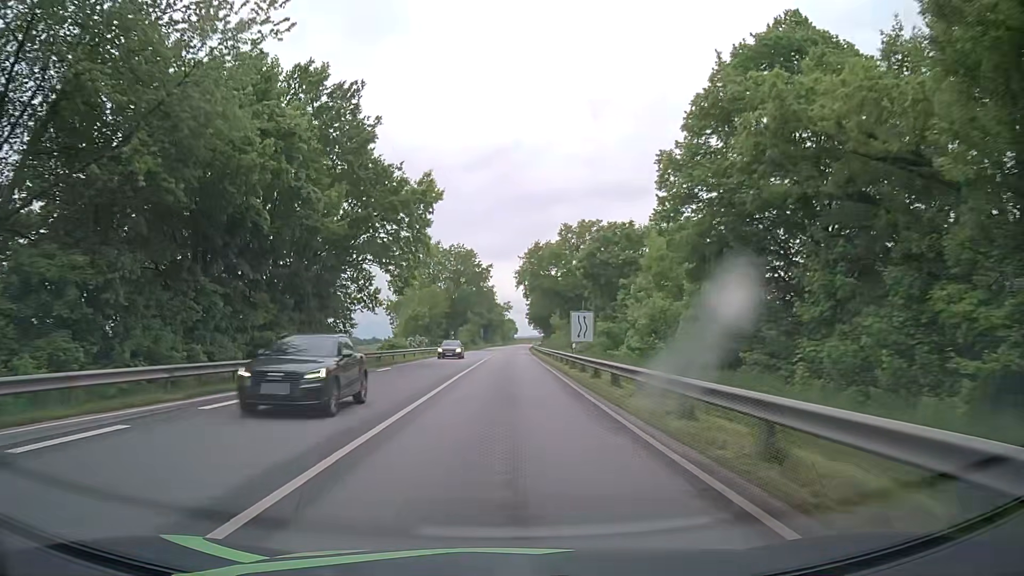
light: Day
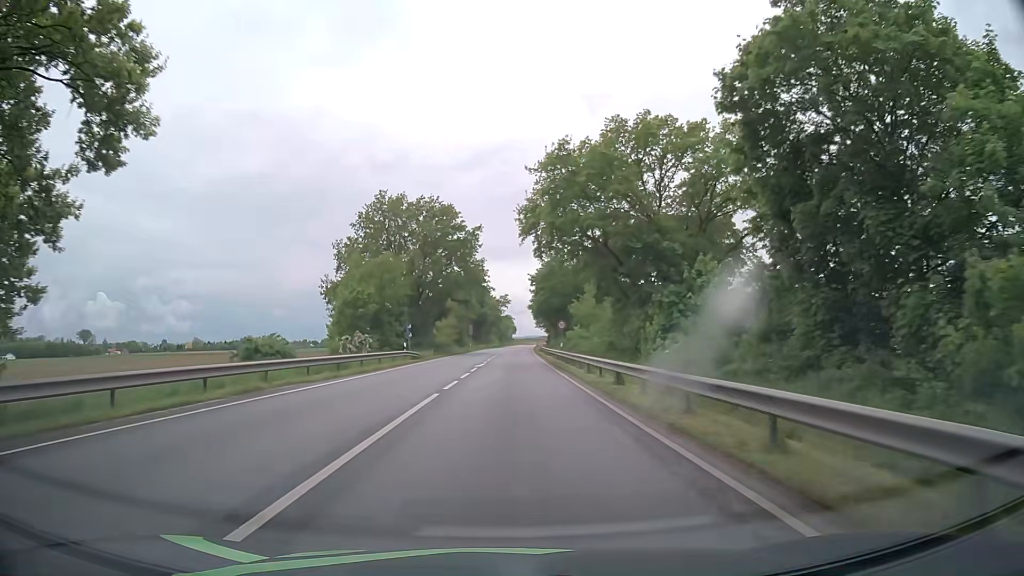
(+0.1, +35.7) m; 0°
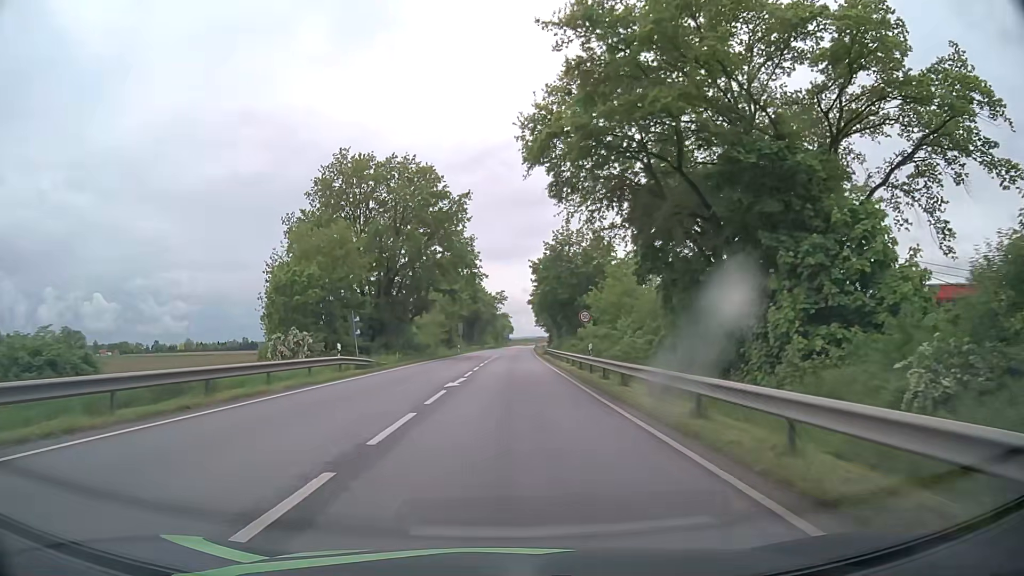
(0.0, +16.4) m; 0°
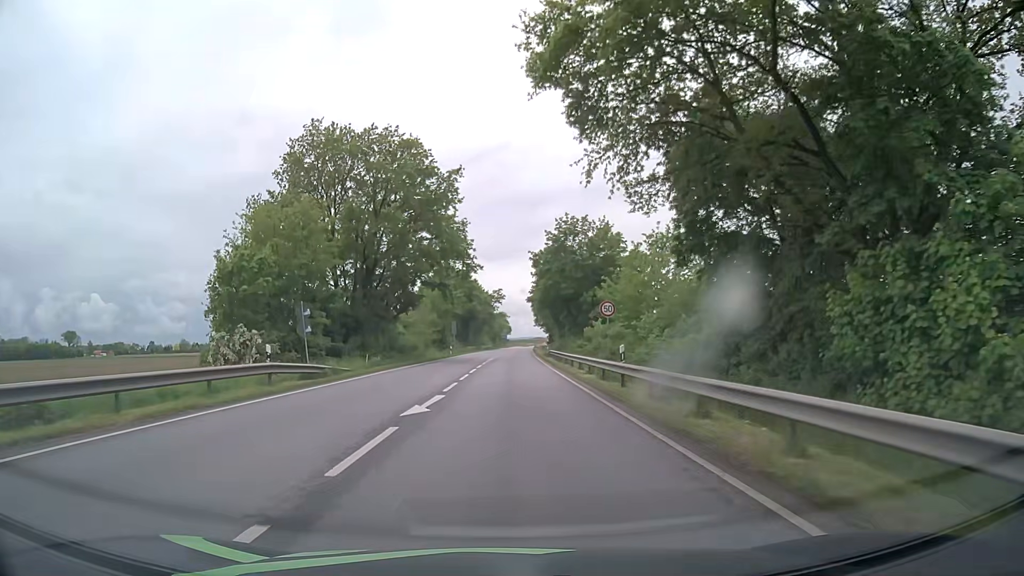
(0.0, +8.0) m; 0°
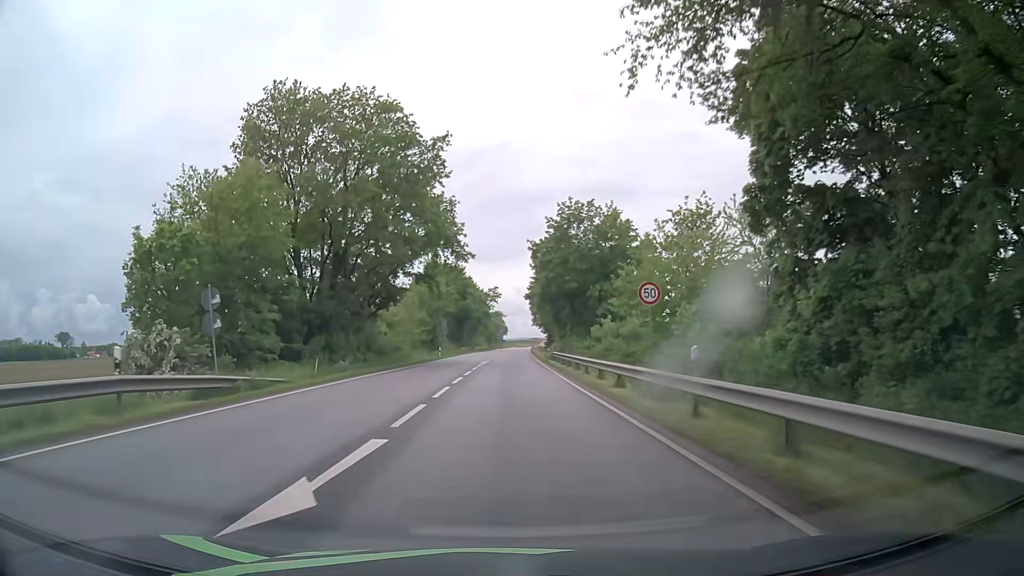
(0.0, +7.9) m; 0°
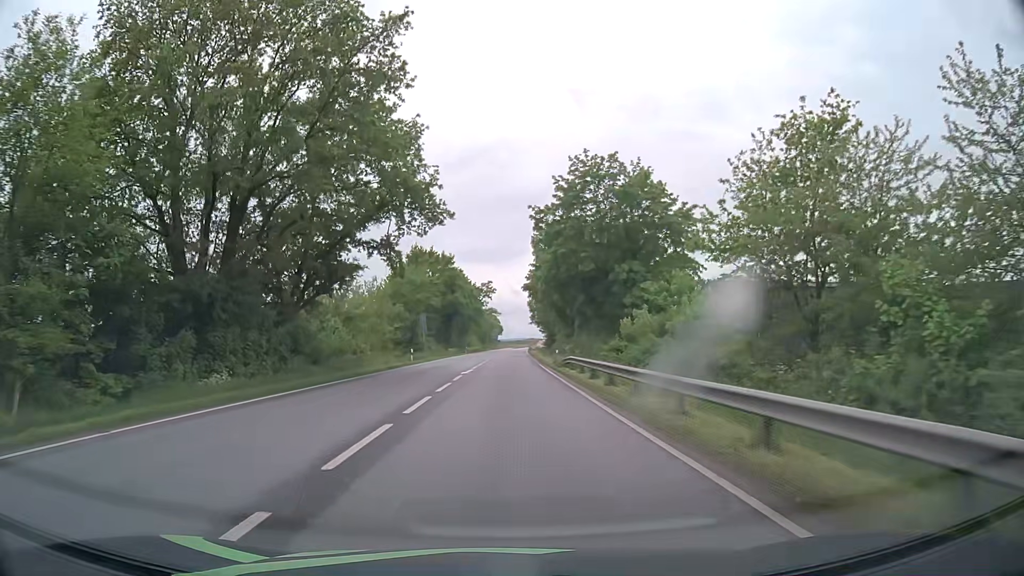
(0.0, +15.7) m; 0°
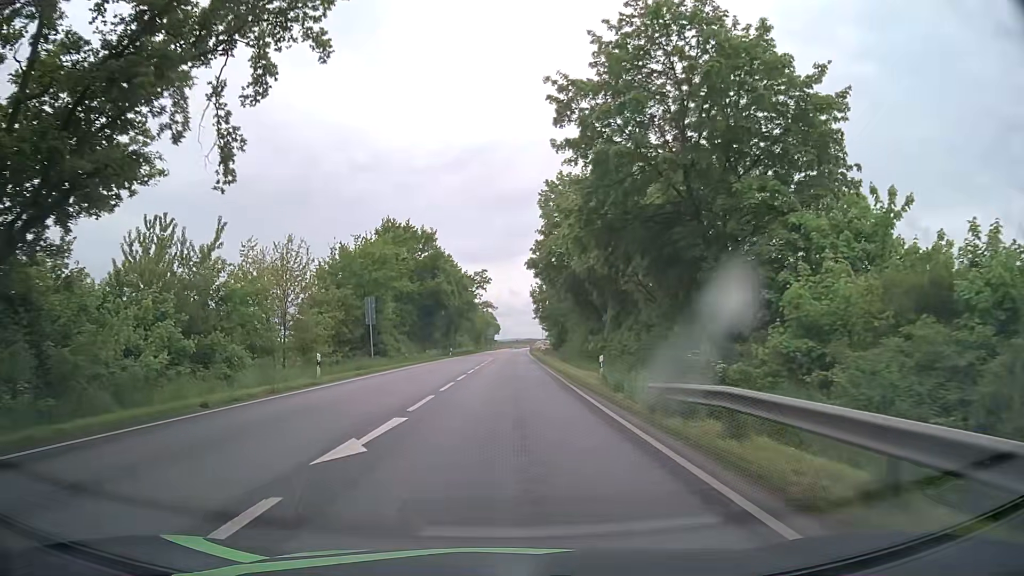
(+0.1, +23.2) m; +1°
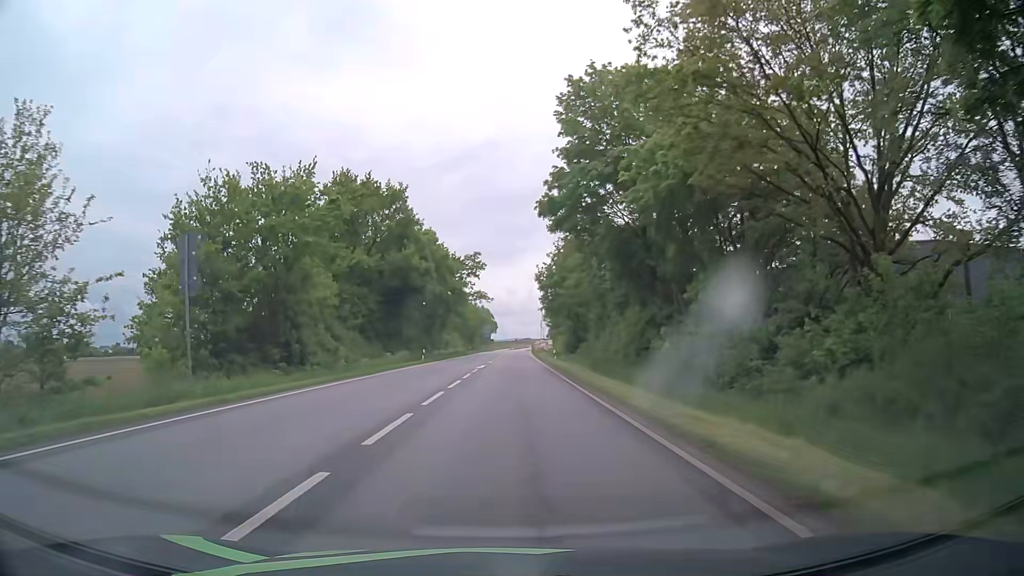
(-0.1, +23.0) m; 0°
(0, +10) (0, +20) (0, +30) (0, +40) (0, +50) (0, +60) (0, +70) (+1, +80) (+1, +90) (+1, +100) m
